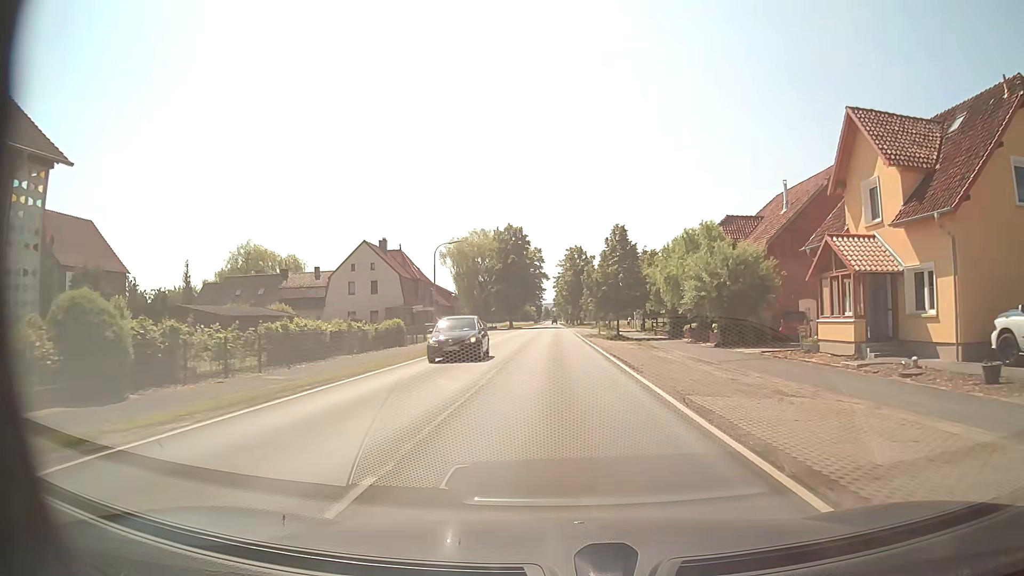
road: secondary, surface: asphalt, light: Day
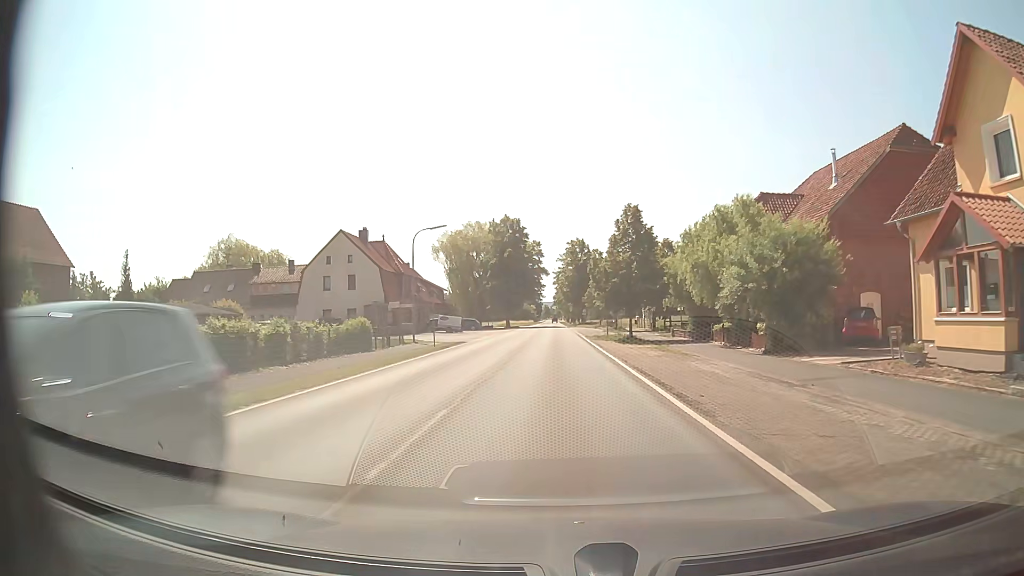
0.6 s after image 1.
(0.0, +8.0) m; 0°
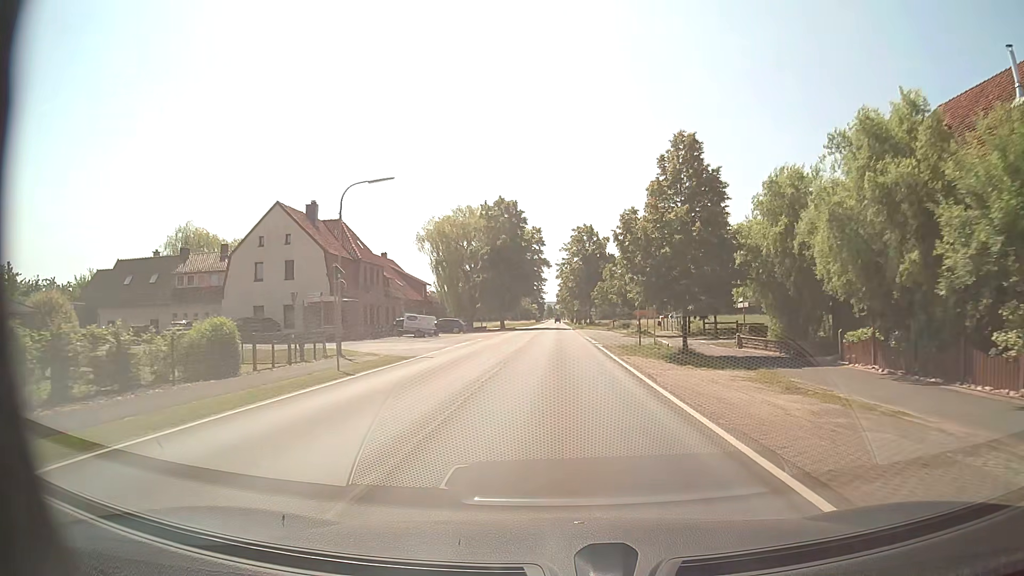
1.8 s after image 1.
(-0.1, +15.9) m; 0°
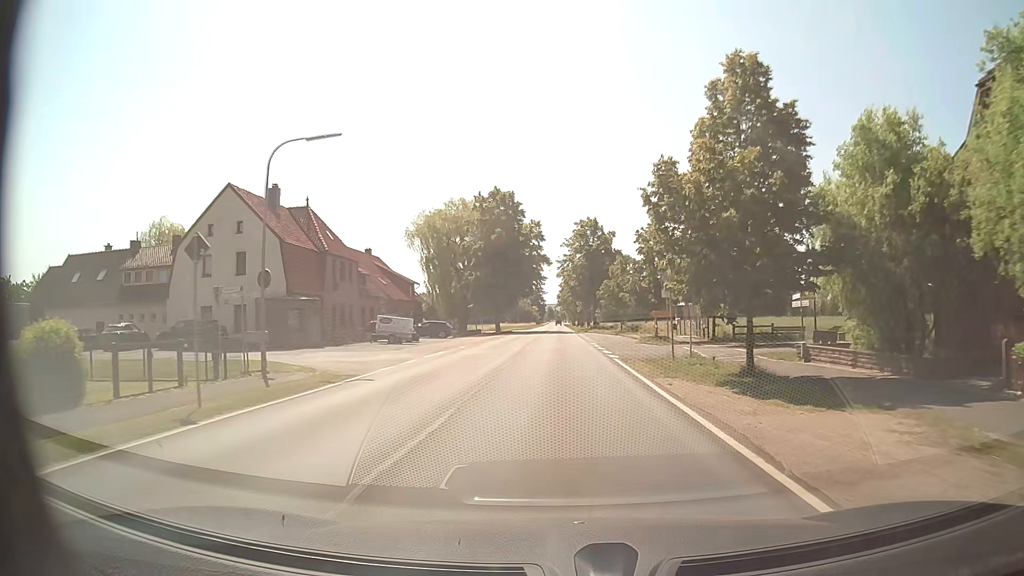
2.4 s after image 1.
(0.0, +8.0) m; 0°
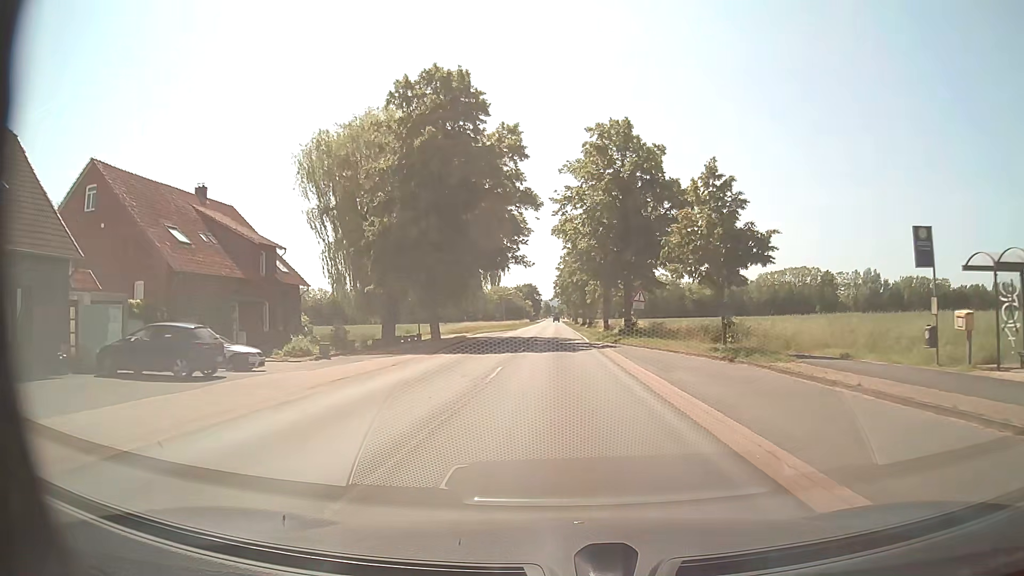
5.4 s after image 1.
(0.0, +39.8) m; 0°
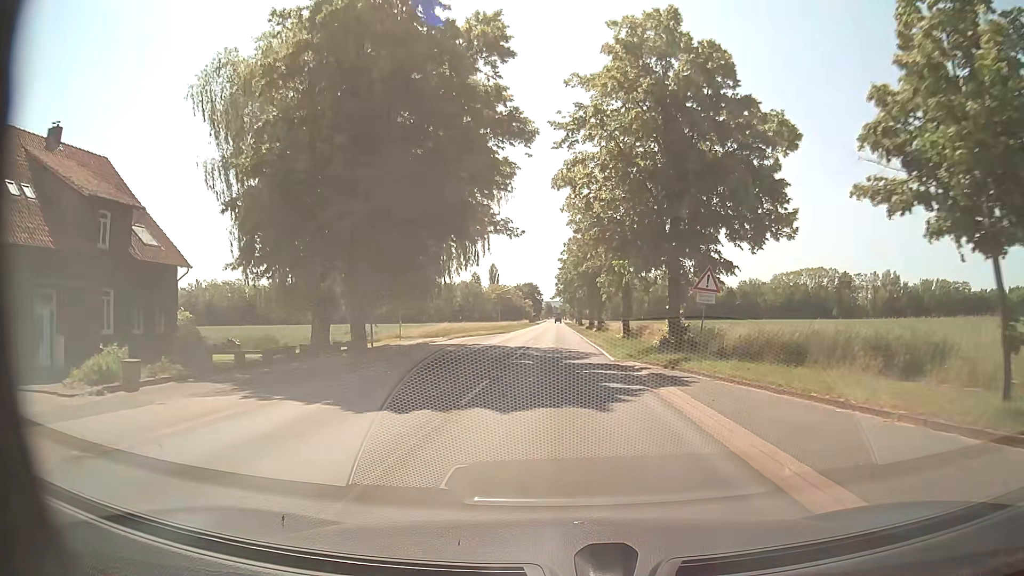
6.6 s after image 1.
(0.0, +15.9) m; 0°
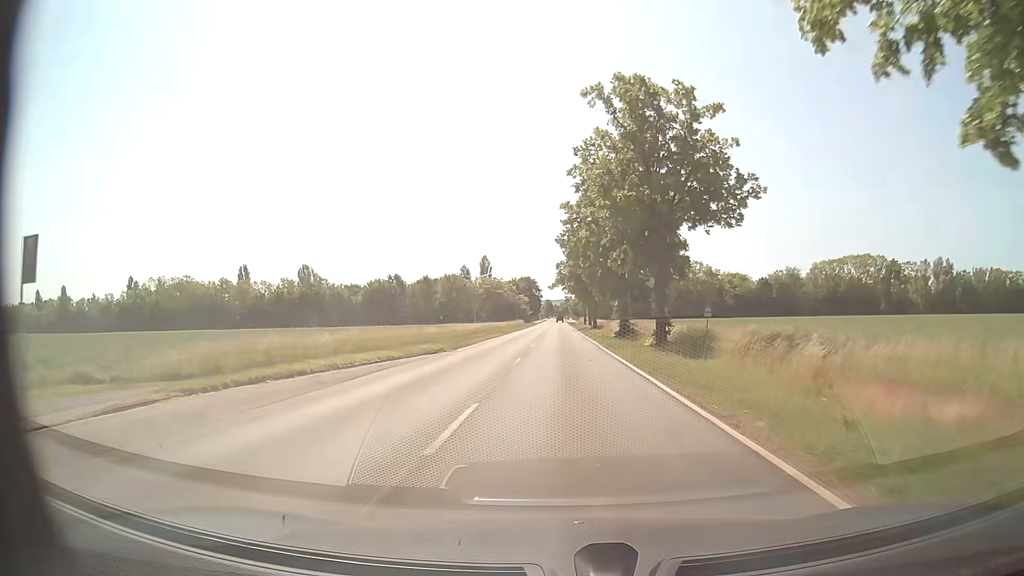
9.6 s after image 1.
(-0.1, +39.9) m; 0°
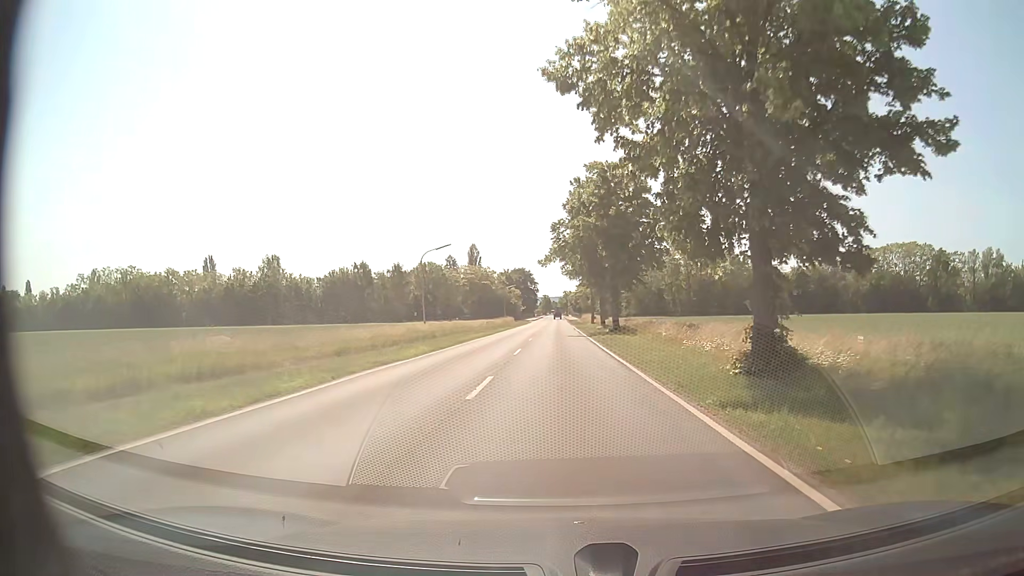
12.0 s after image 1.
(0.0, +31.9) m; 0°
(0, +10) (0, +20) (0, +30) (0, +40) (0, +50) (0, +60) (0, +70) (0, +80) (0, +90) (0, +100) m
